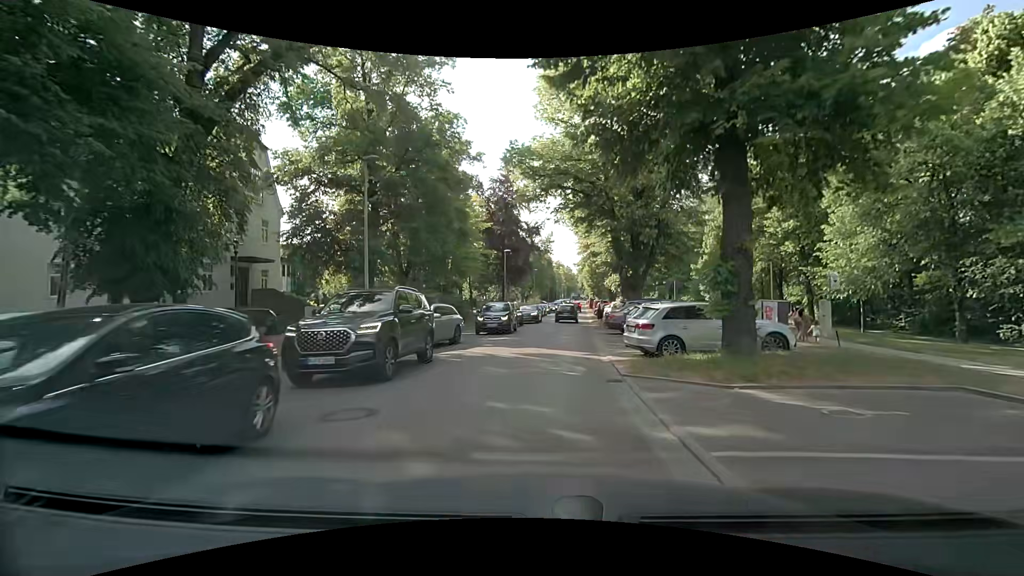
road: residential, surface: asphalt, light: Day
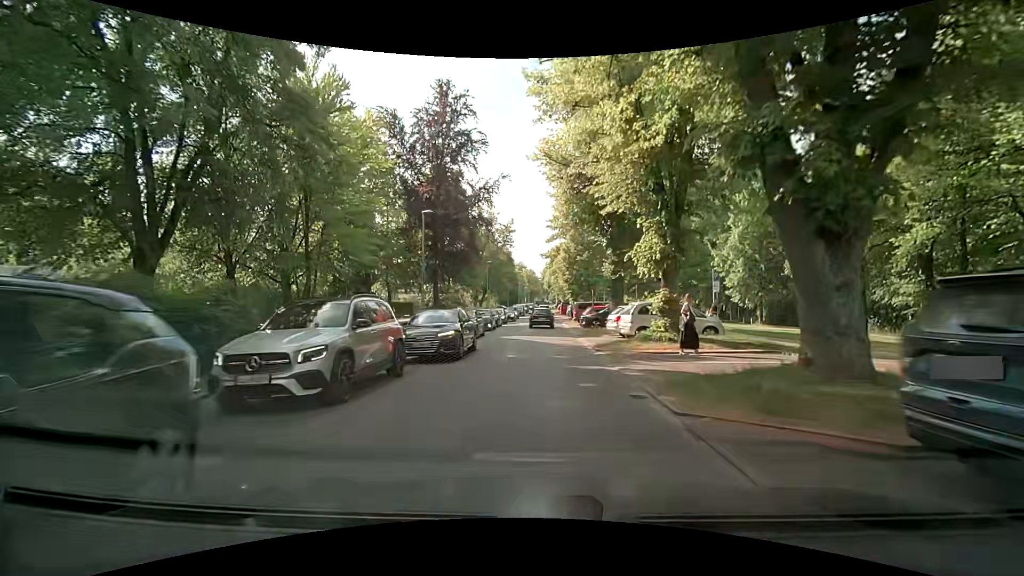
(+0.9, +23.4) m; +5°
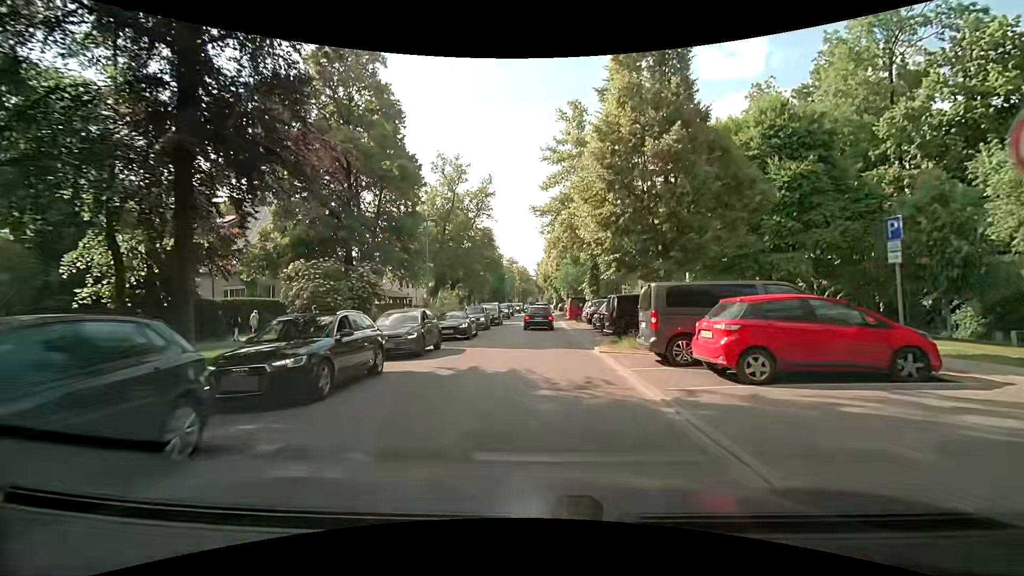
(0.0, +30.4) m; 0°
(0, +10) (0, +20) (0, +30) (+1, +40) (+1, +50) (+1, +60) (+1, +70) (+1, +80) (+1, +90) (+2, +100) m
